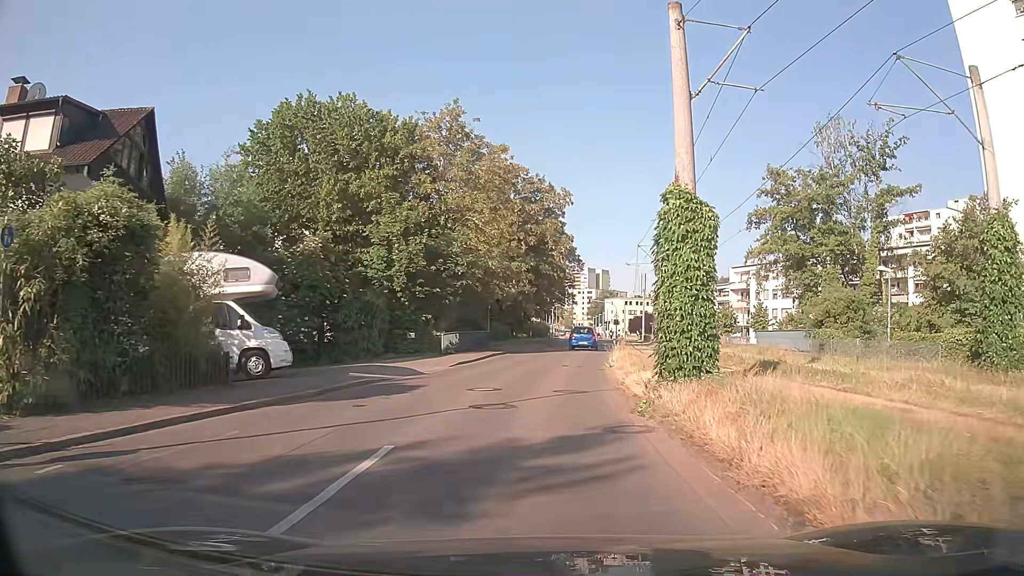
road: residential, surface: asphalt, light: Day
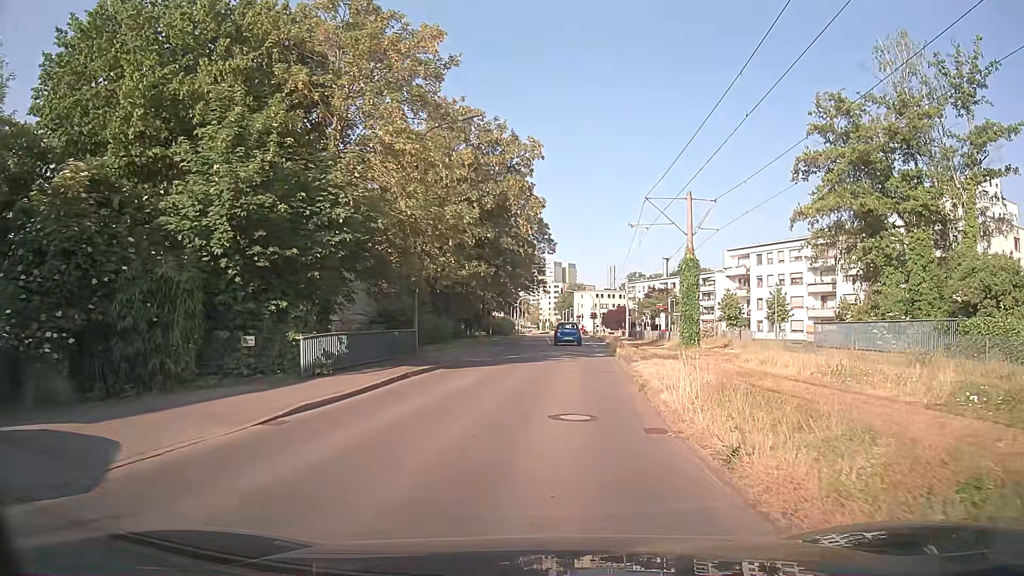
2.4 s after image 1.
(+0.3, +15.5) m; +3°
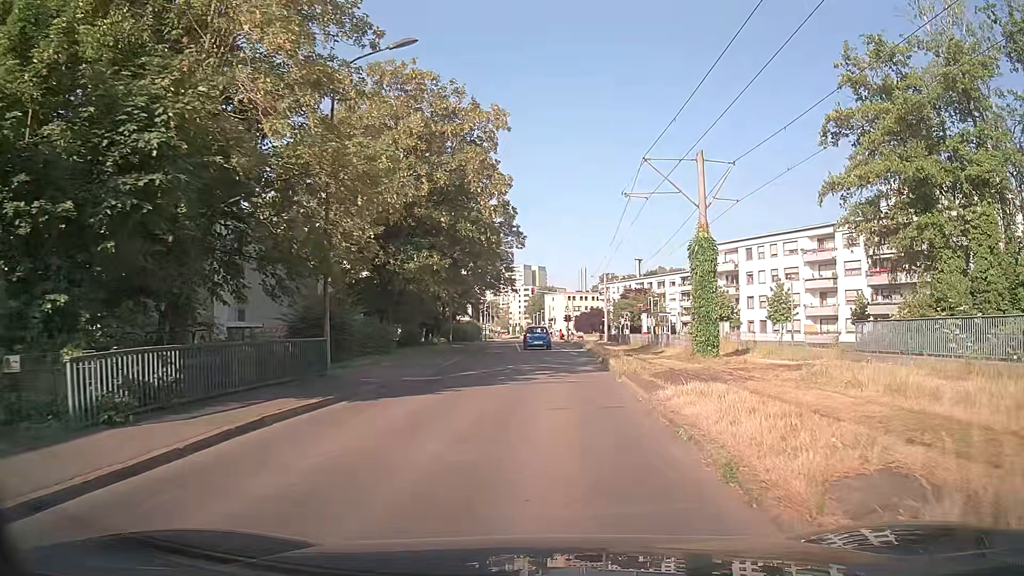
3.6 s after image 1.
(+0.2, +7.7) m; +3°
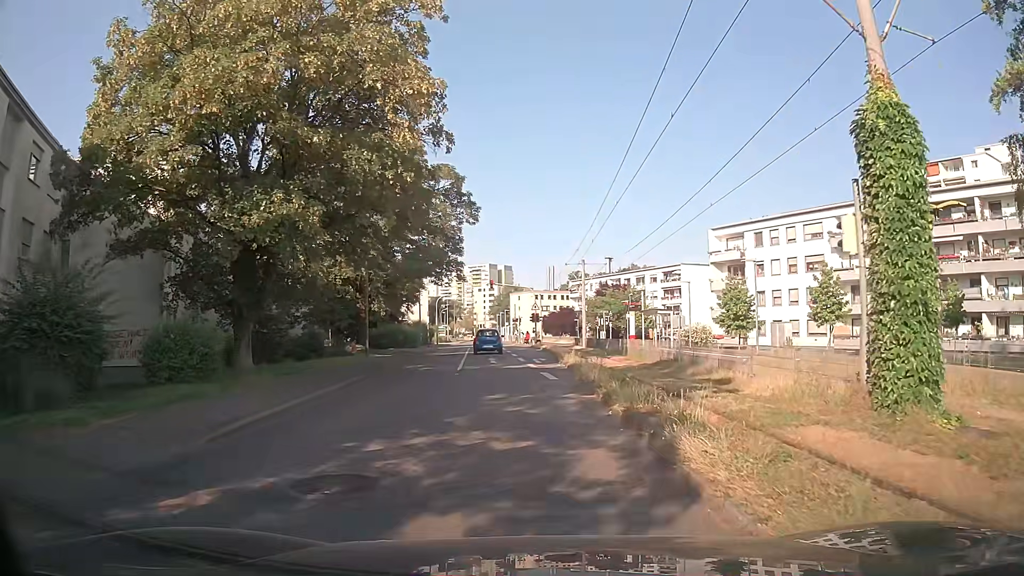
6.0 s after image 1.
(+0.4, +15.0) m; +2°
